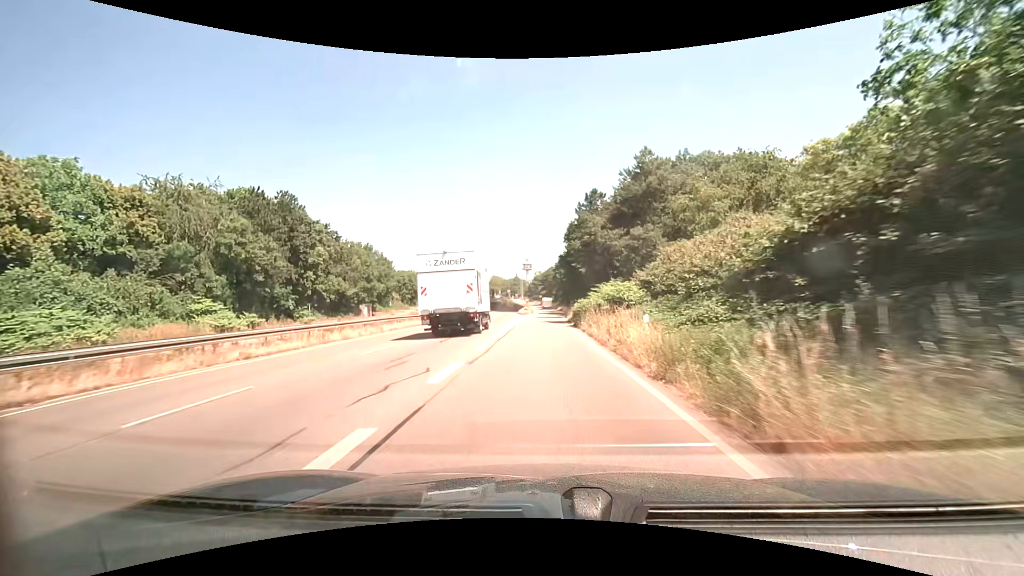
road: trunk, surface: asphalt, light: Day
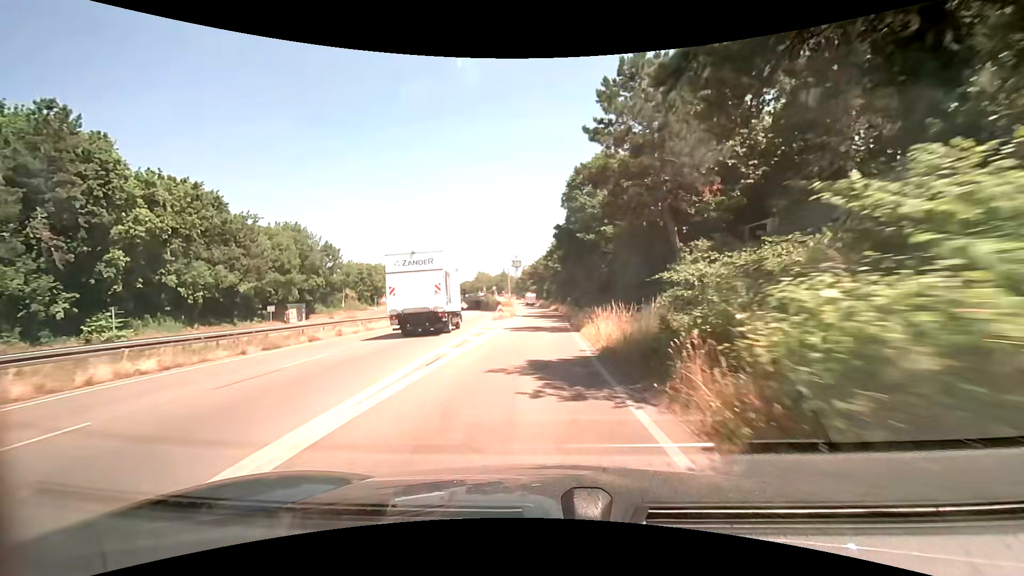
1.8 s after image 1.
(+0.3, +29.4) m; +1°
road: trunk_link
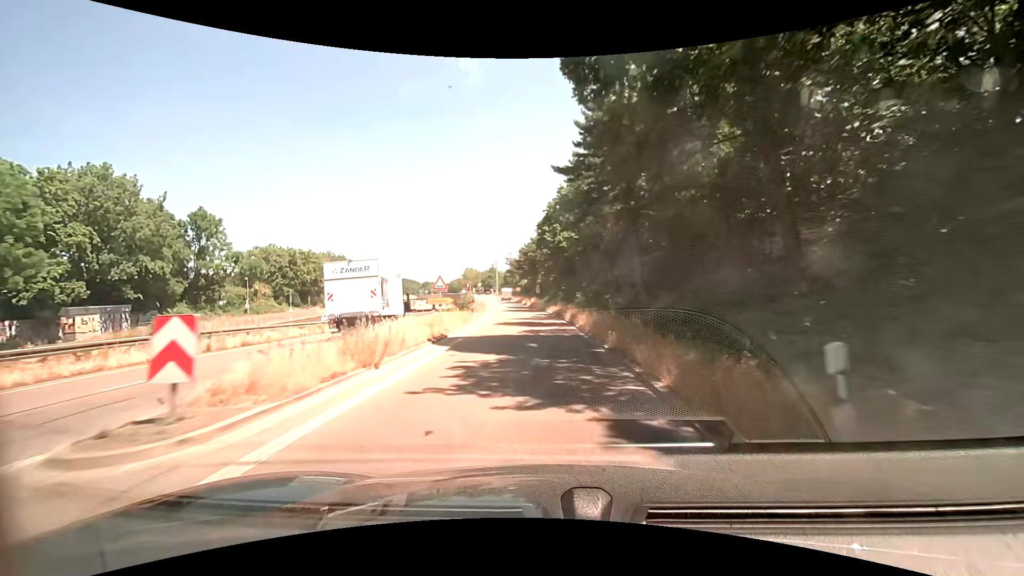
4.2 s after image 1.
(+0.3, +38.2) m; 0°
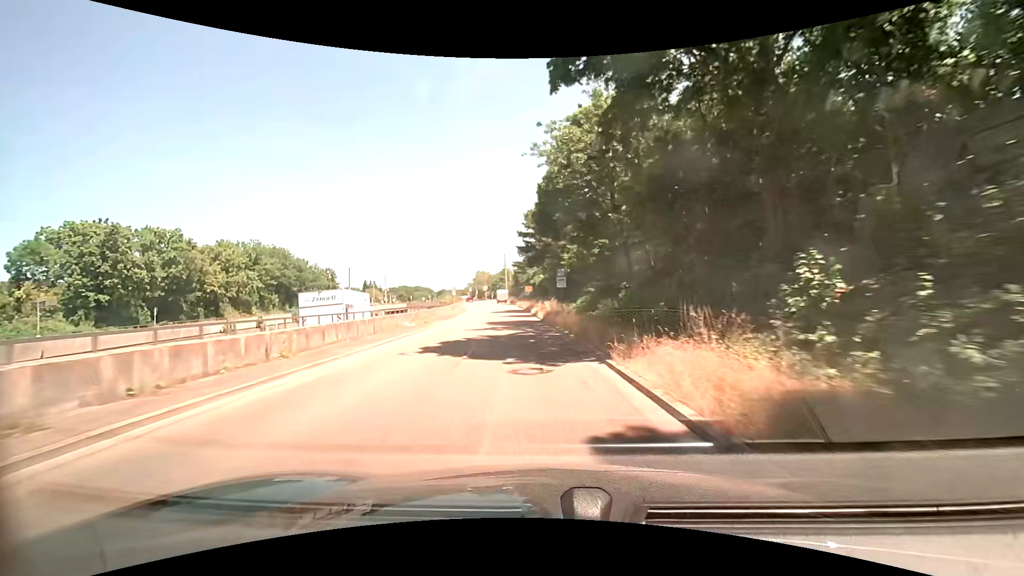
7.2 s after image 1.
(-0.6, +45.4) m; -2°
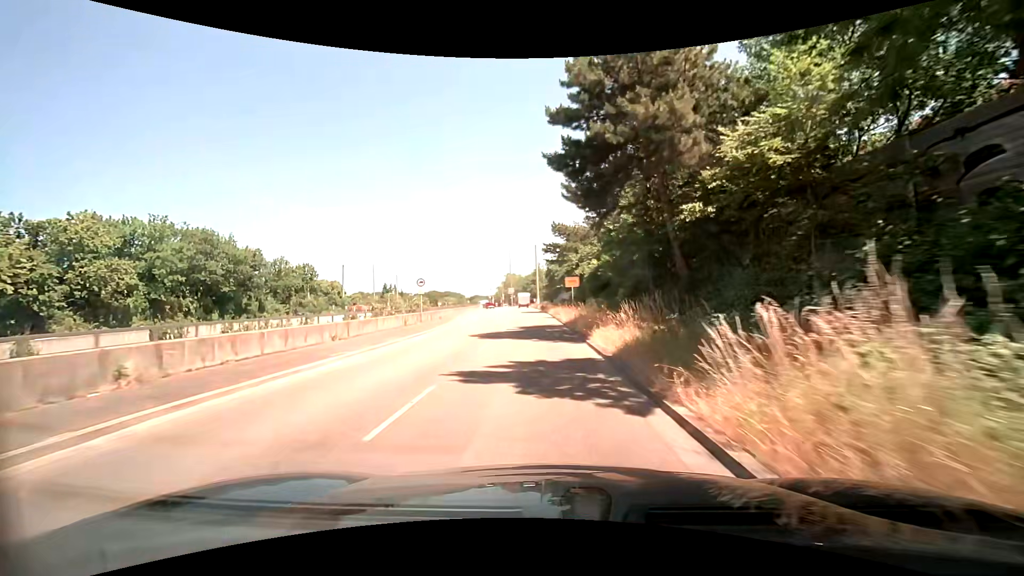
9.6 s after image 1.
(-1.8, +34.6) m; -5°
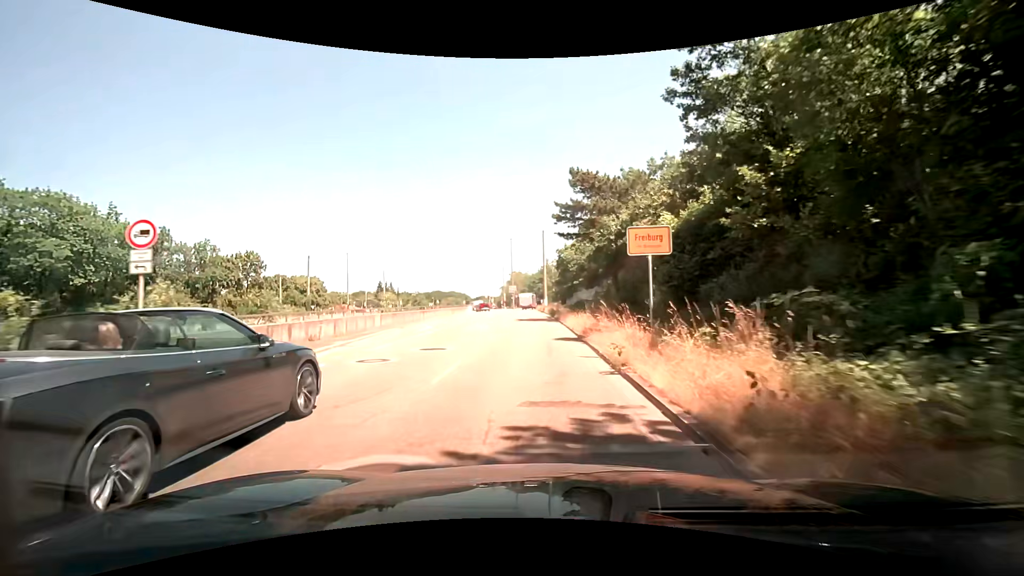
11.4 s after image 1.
(-0.2, +23.8) m; -1°
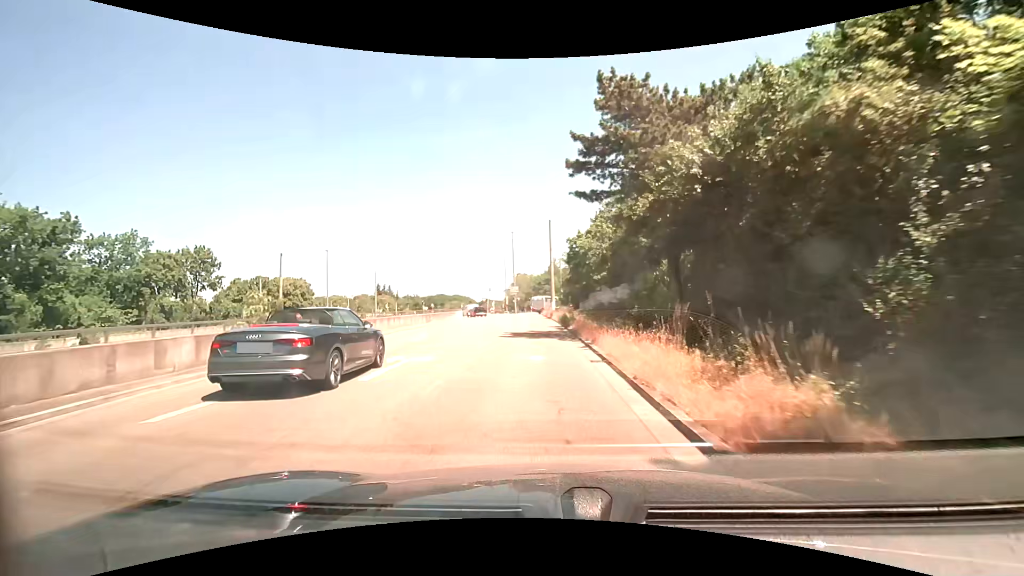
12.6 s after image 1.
(-0.1, +14.1) m; -1°
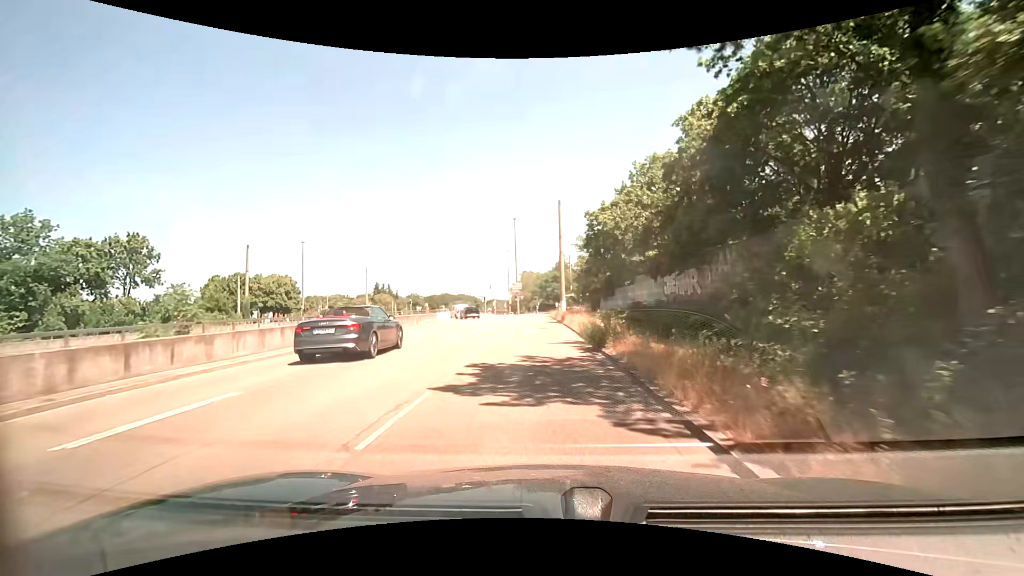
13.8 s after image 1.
(-0.2, +13.3) m; -1°
(0, +10) (0, +20) (-1, +30) (-1, +40) (-1, +50) (-2, +60) (+1, +69) (+9, +75) (+19, +75) (+29, +73) m
